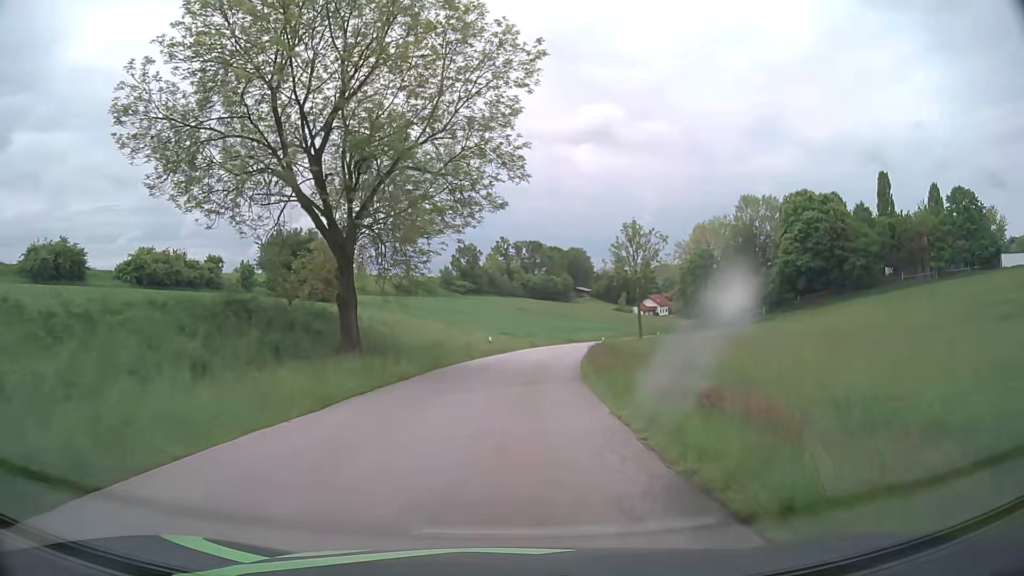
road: tertiary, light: Day
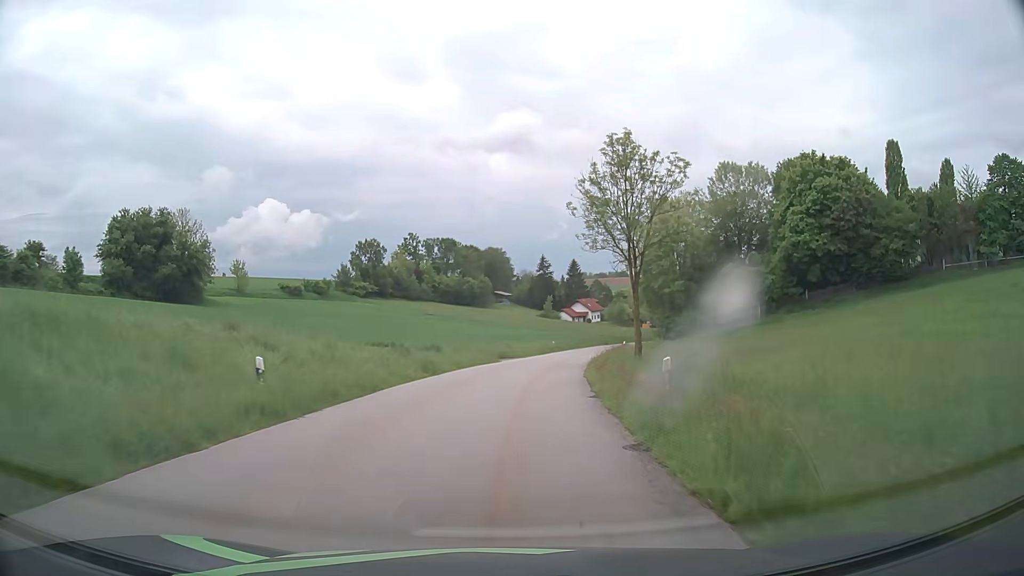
(+1.4, +30.7) m; +7°
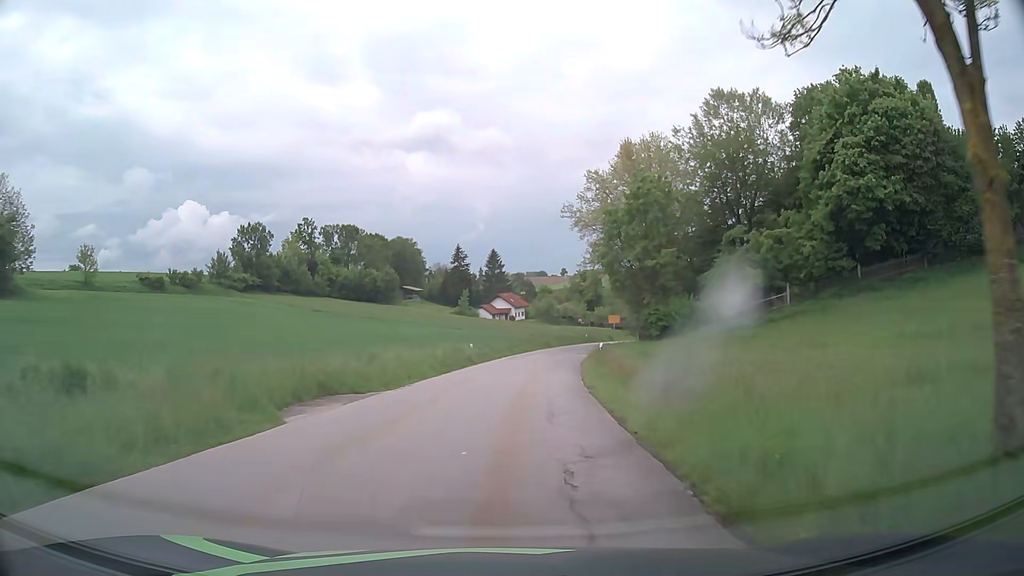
(+1.9, +30.4) m; +7°
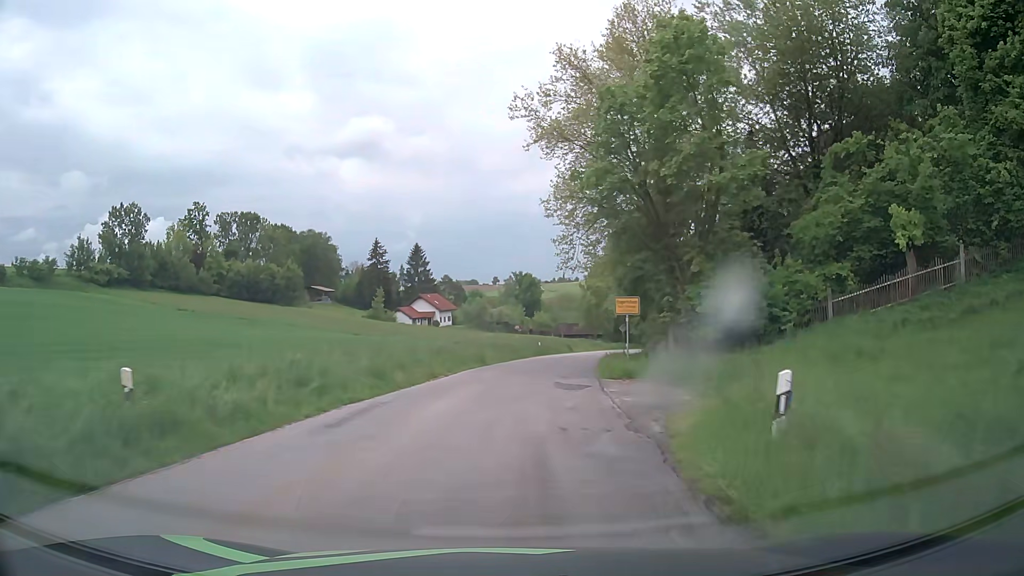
(+1.6, +30.6) m; +6°
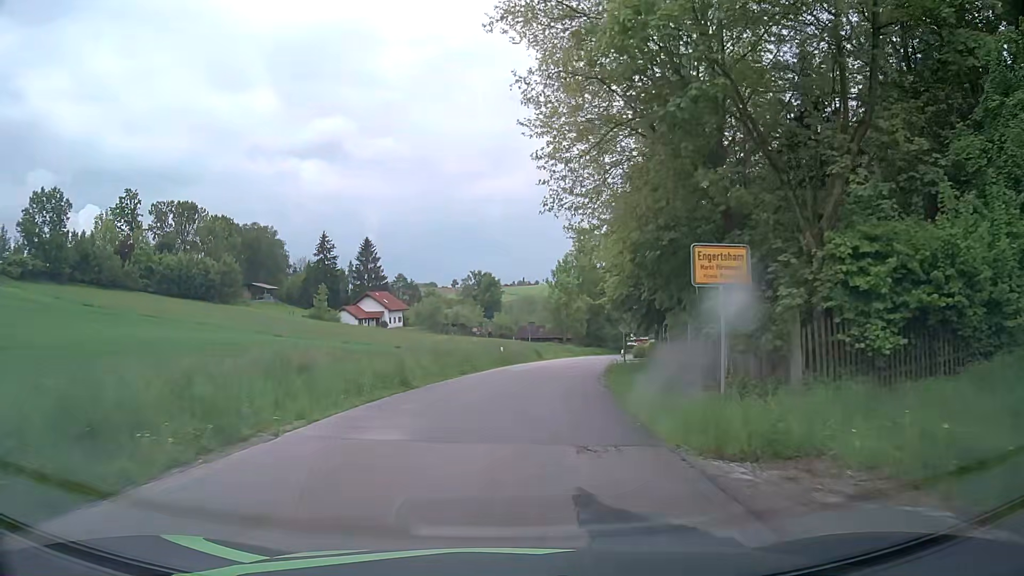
(+0.5, +15.2) m; +4°
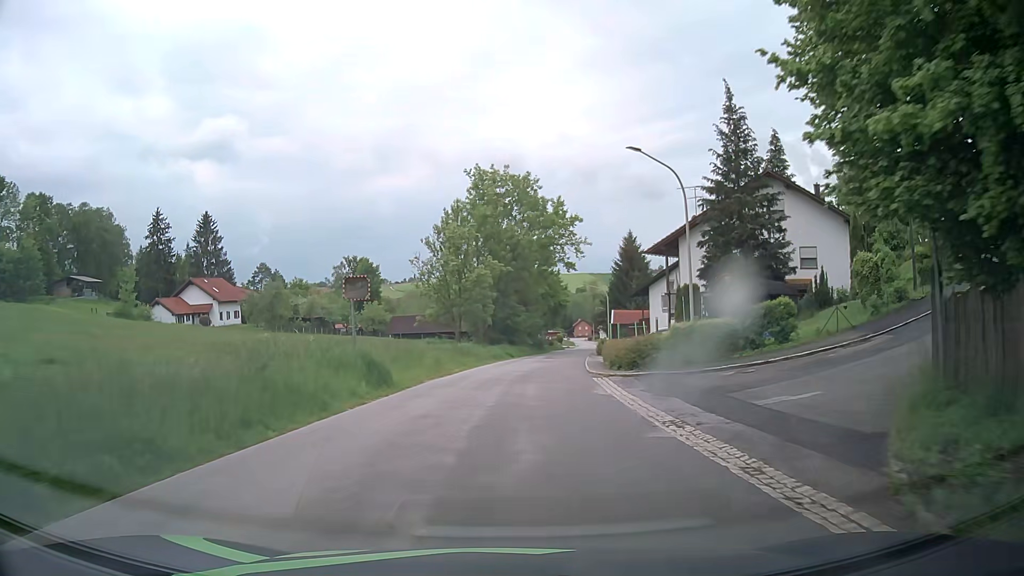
(+3.0, +38.0) m; +9°
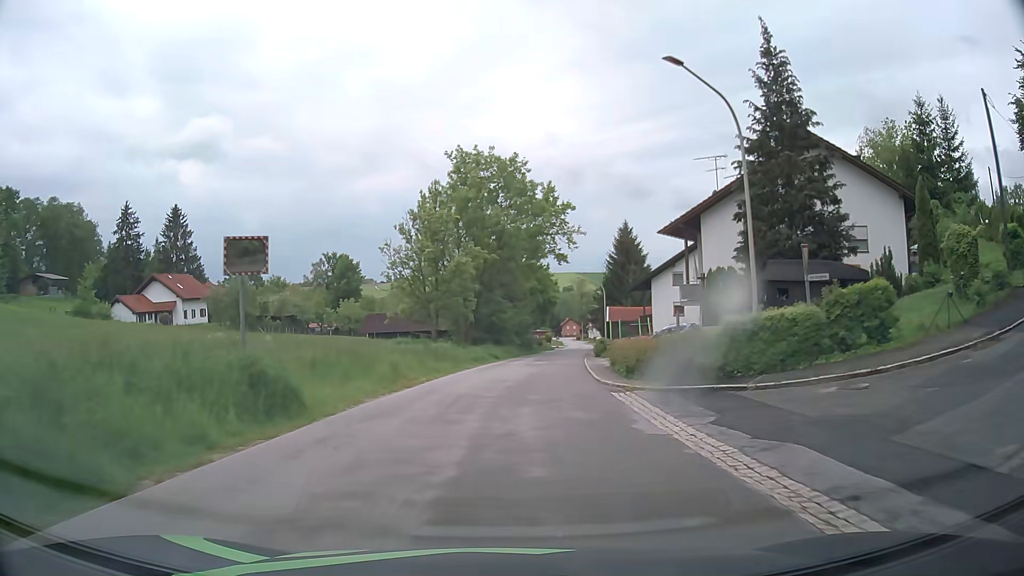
(+0.1, +7.7) m; +2°
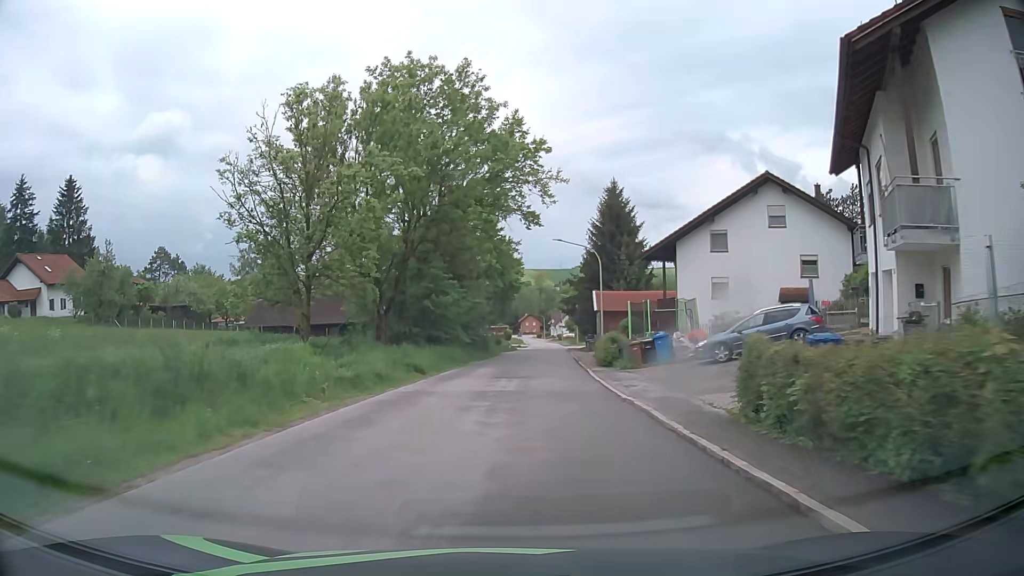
(+0.5, +23.0) m; +3°
